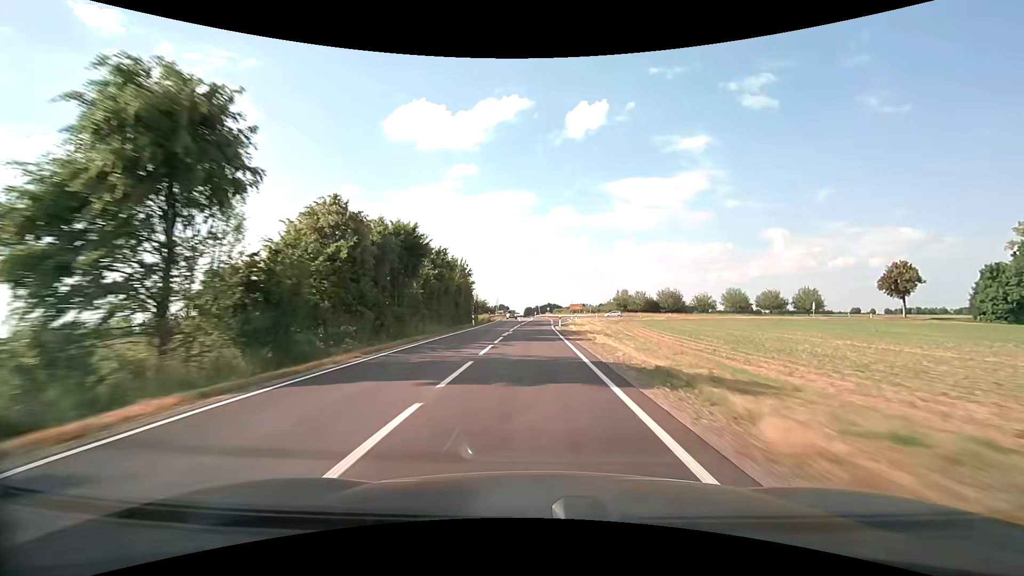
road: secondary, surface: asphalt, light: Day
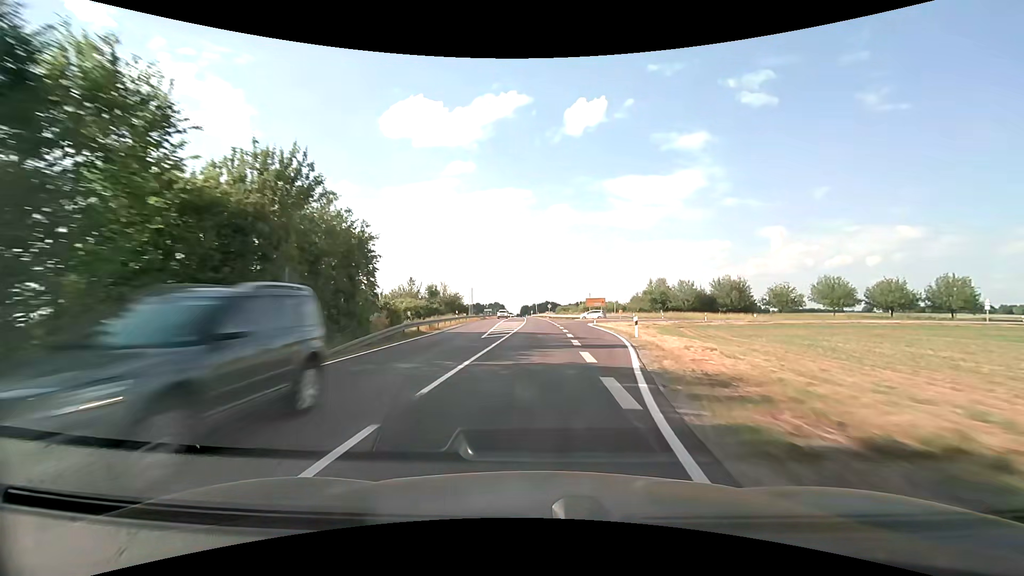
(+0.1, +43.3) m; 0°
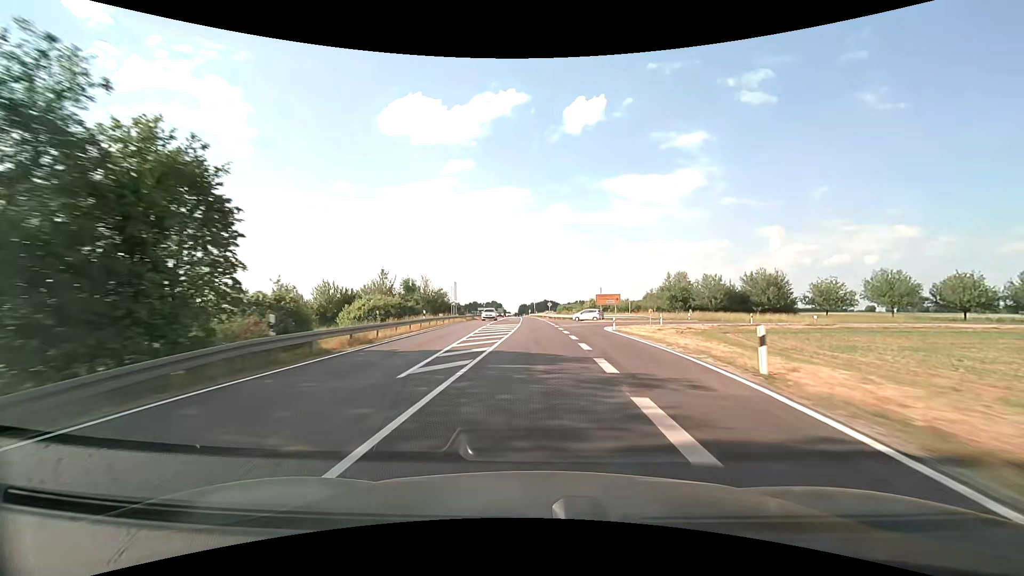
(0.0, +14.3) m; 0°
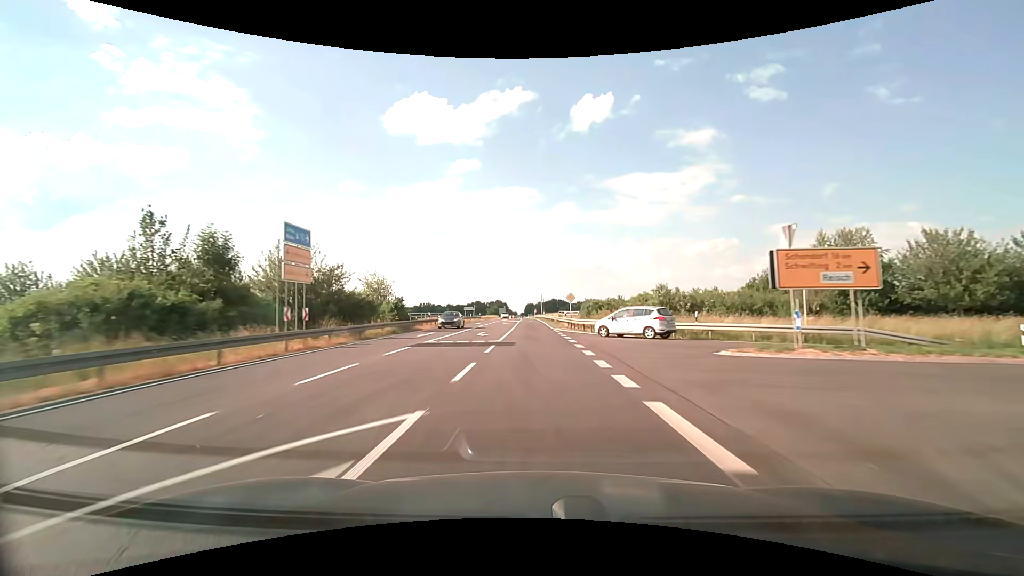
(-0.1, +42.2) m; -1°
(0, +10) (0, +20) (0, +30) (-1, +40) (-1, +50) (-1, +60) (-1, +70) (-1, +80) (-2, +90) (-2, +100) m
